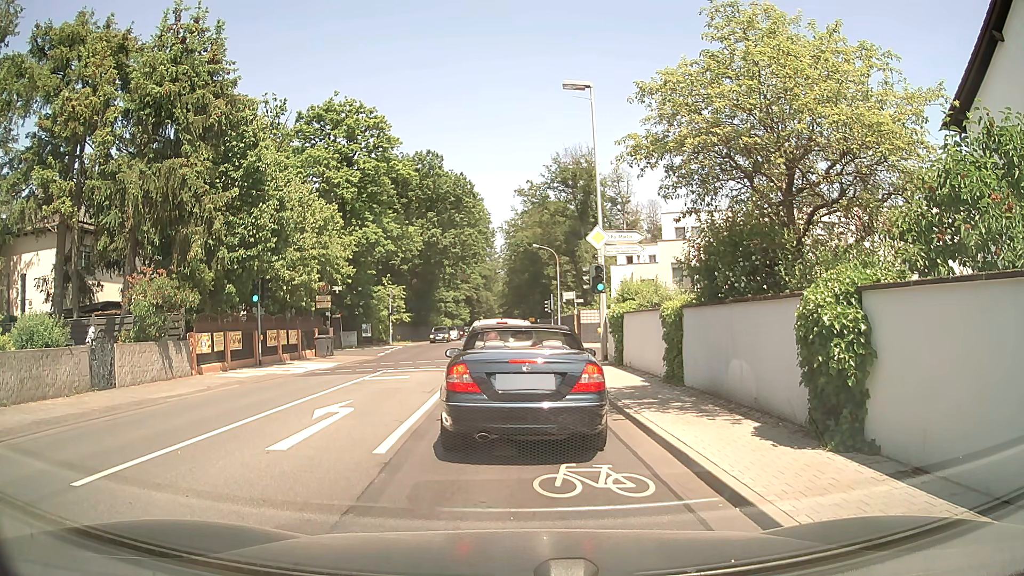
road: secondary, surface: asphalt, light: Day
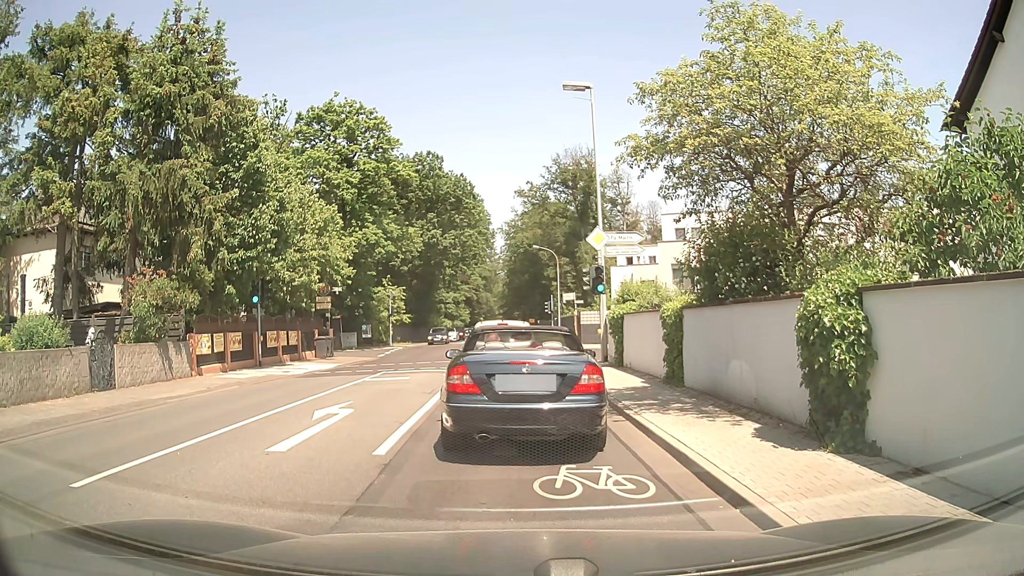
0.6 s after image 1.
(0.0, 0.0) m; 0°
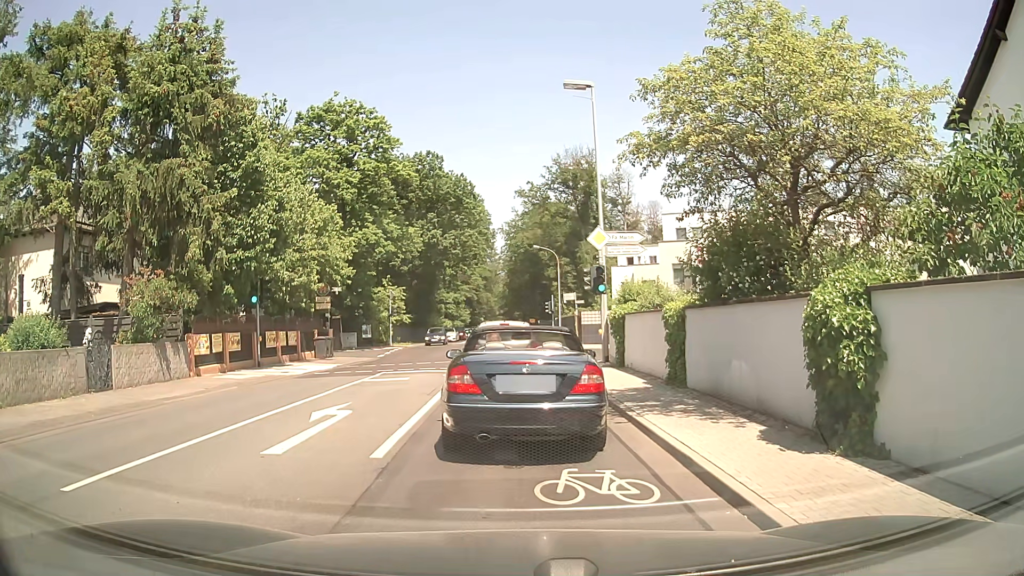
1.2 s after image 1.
(0.0, +0.1) m; 0°
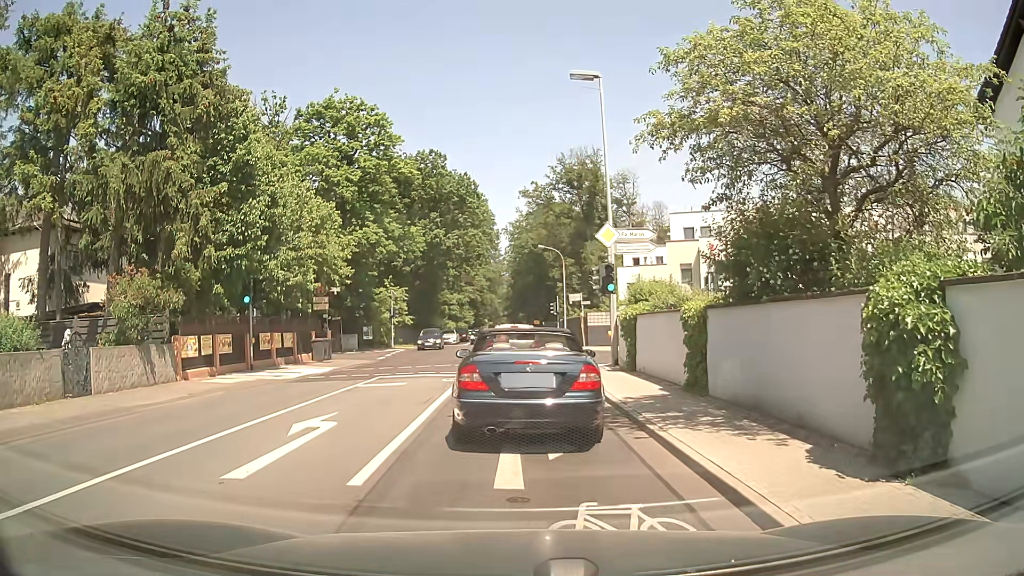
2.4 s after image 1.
(0.0, +1.3) m; 0°
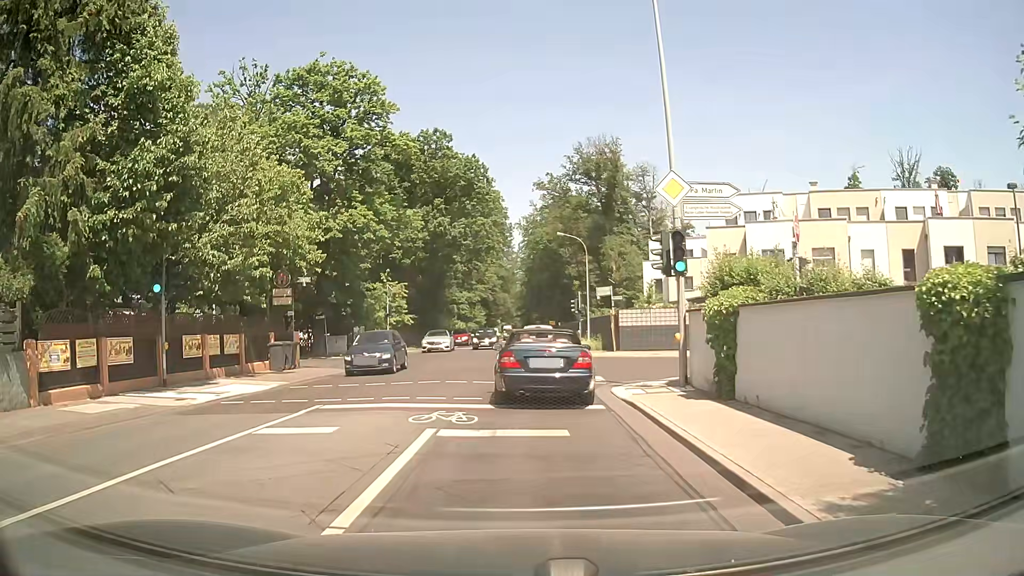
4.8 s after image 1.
(0.0, +7.8) m; -1°
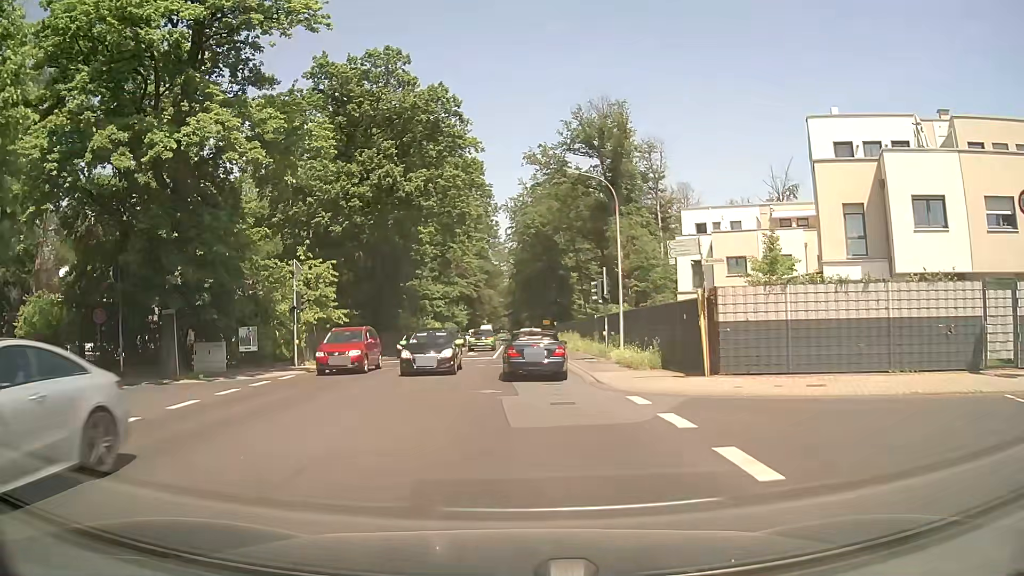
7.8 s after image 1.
(+0.2, +18.9) m; 0°
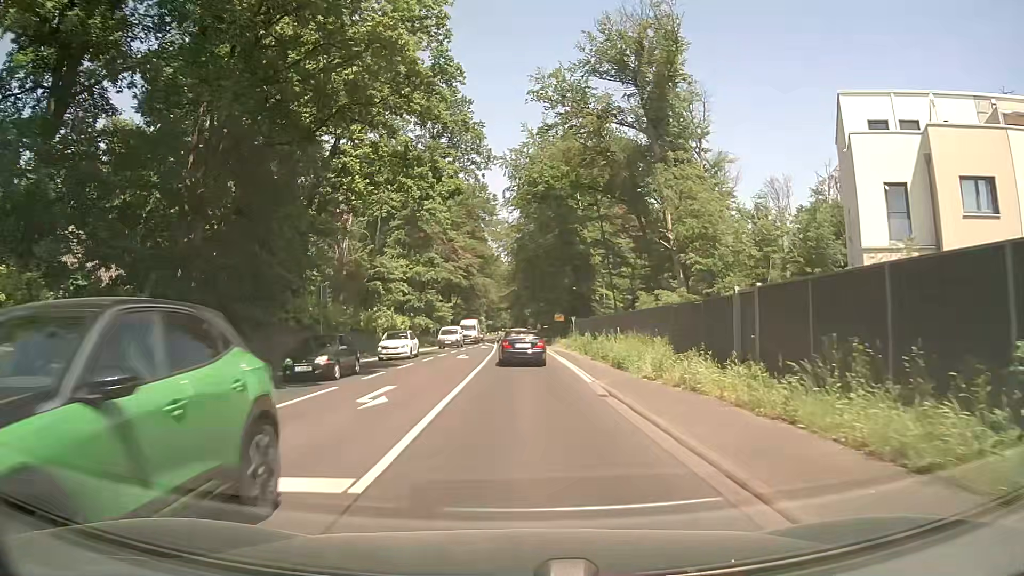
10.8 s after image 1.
(+0.8, +27.6) m; +1°
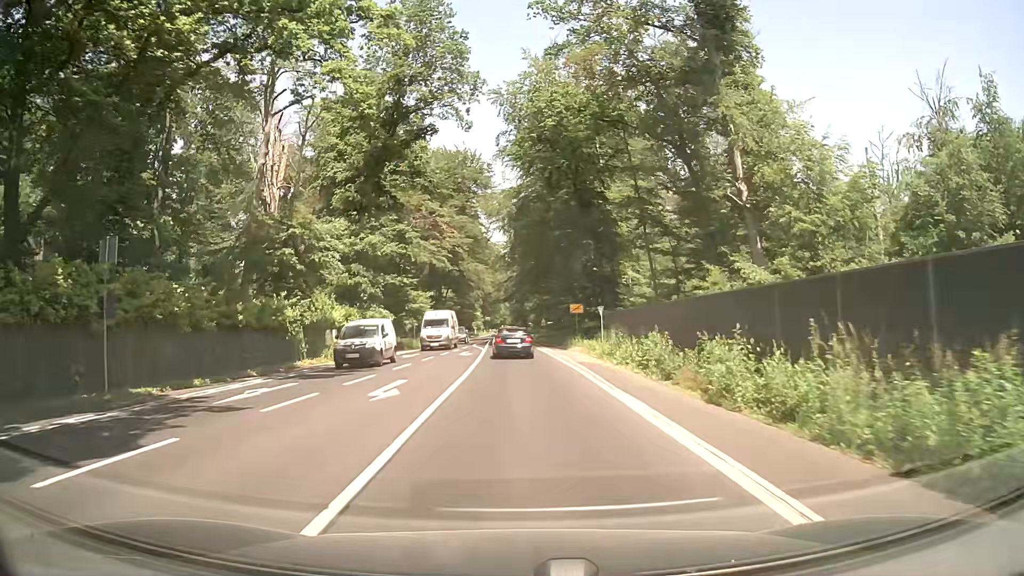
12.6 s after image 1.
(0.0, +20.3) m; +1°
